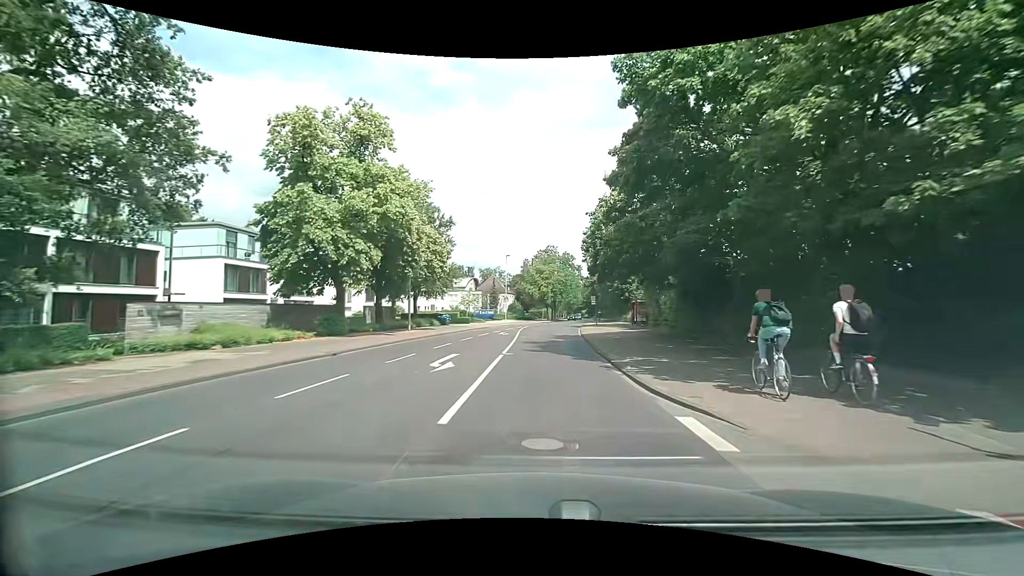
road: tertiary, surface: asphalt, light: Day
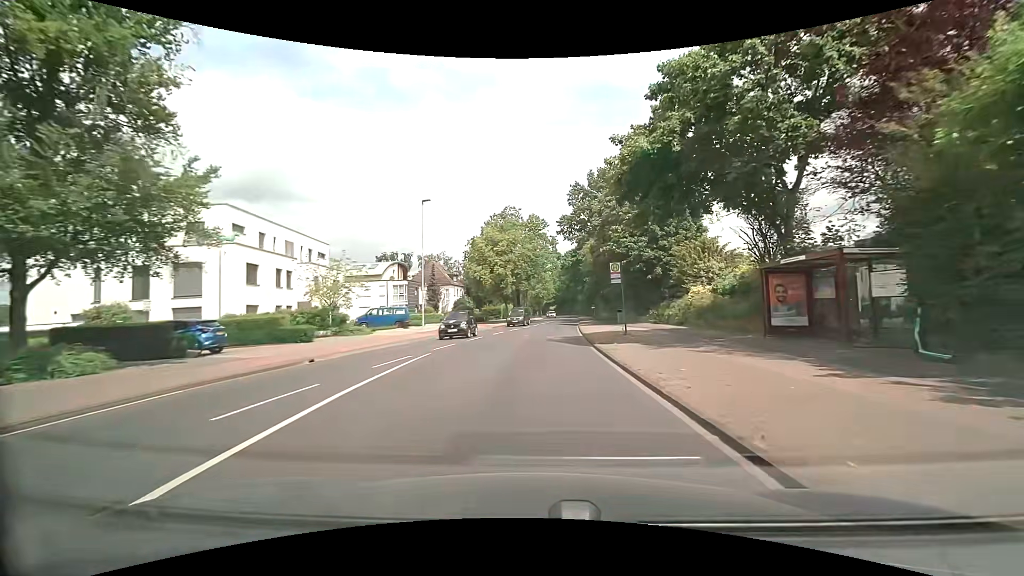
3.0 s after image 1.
(+1.2, +37.2) m; +4°
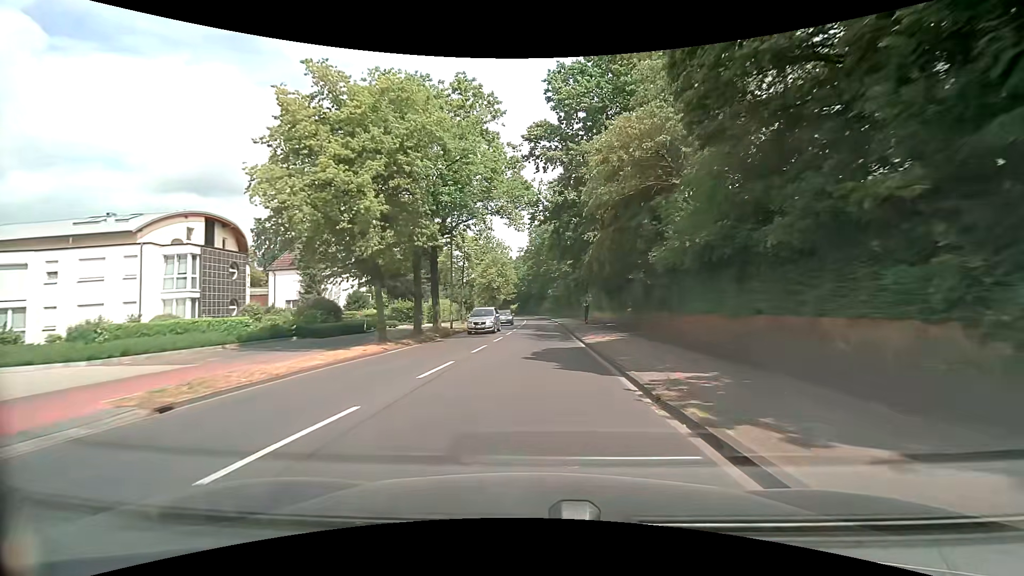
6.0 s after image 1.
(+1.4, +38.0) m; +4°
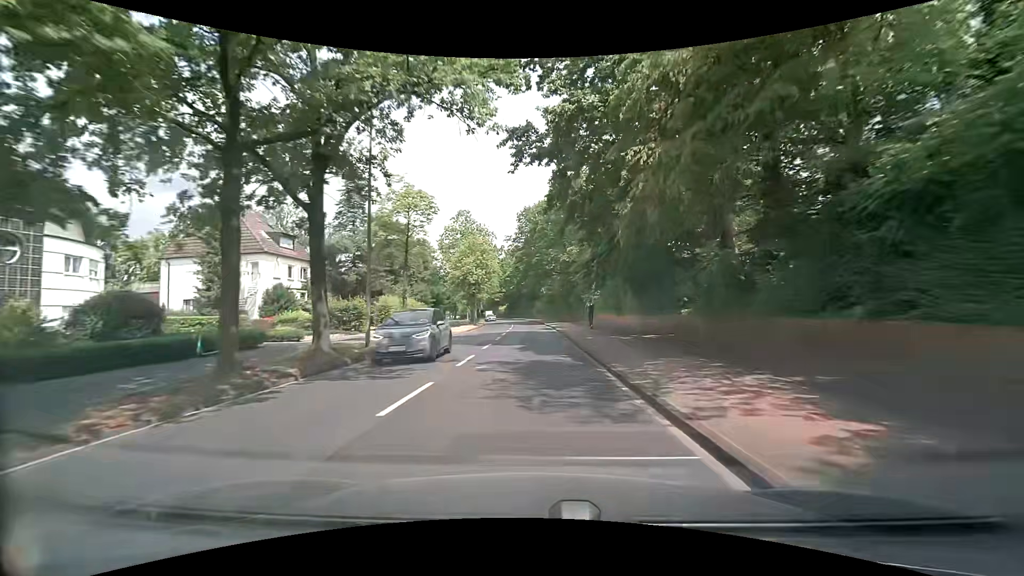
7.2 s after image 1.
(+0.2, +15.4) m; +1°
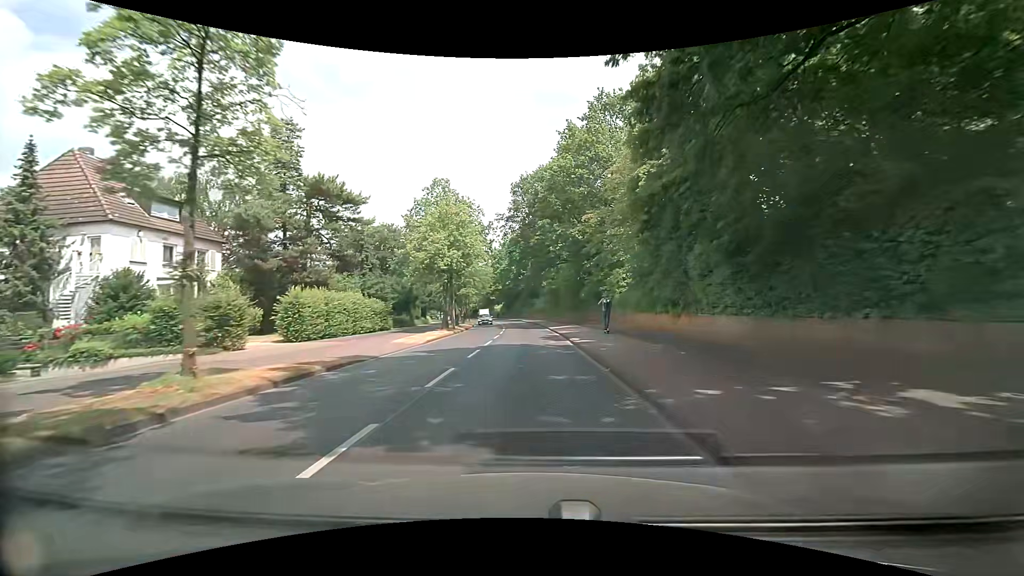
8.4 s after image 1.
(0.0, +15.5) m; 0°
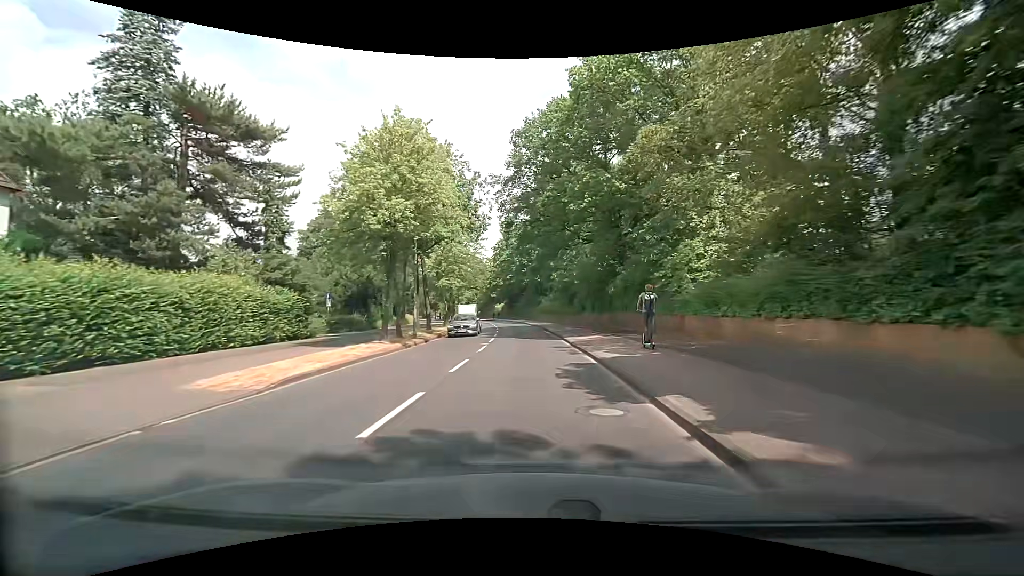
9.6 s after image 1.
(-0.1, +15.6) m; 0°
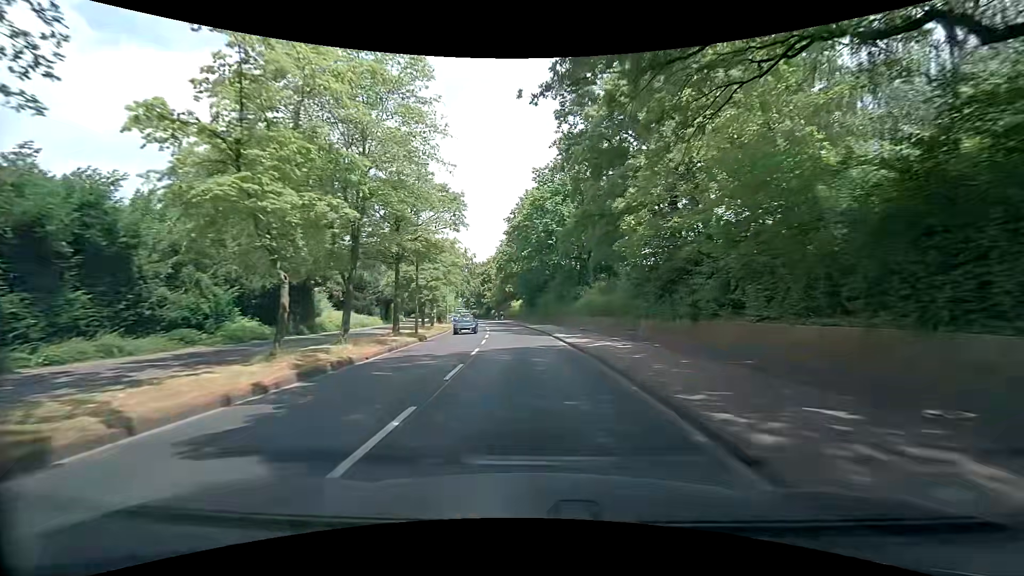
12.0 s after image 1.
(-1.0, +31.3) m; -3°
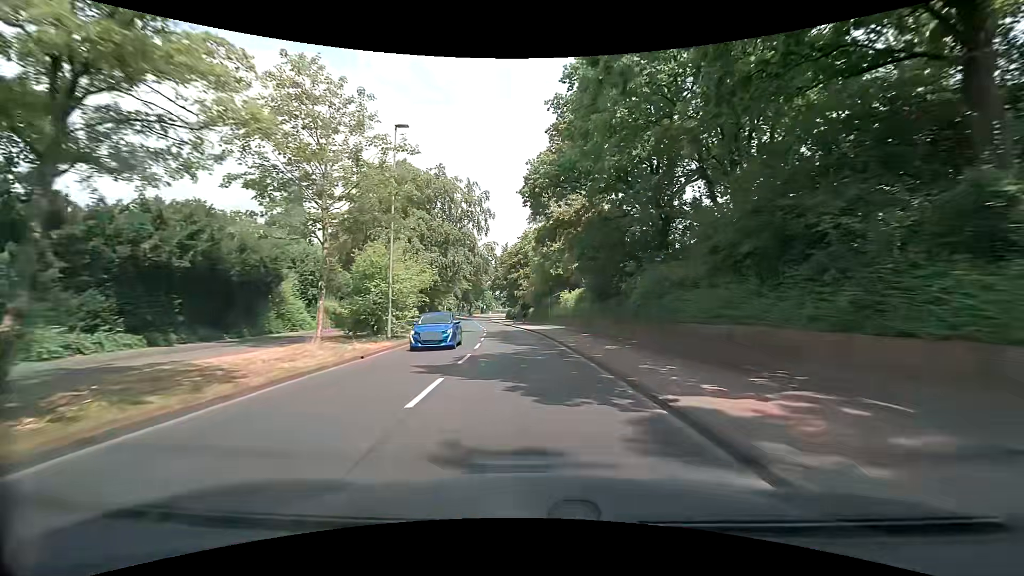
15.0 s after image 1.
(-1.9, +39.3) m; -5°
(0, +10) (-1, +20) (-2, +30) (-2, +40) (-4, +50) (-5, +60) (-7, +70) (-8, +79) (-10, +89) (-11, +99) m
